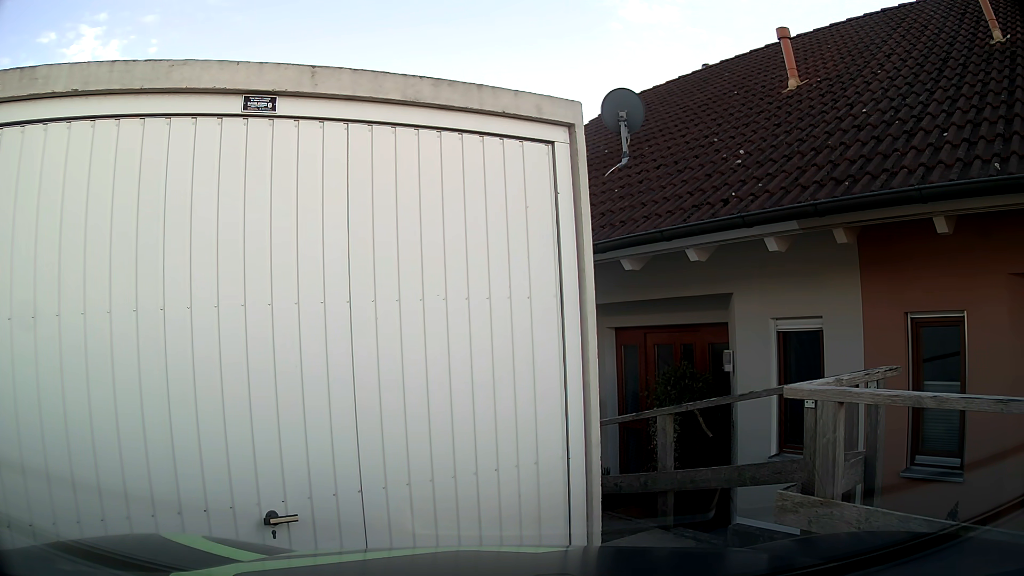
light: Day
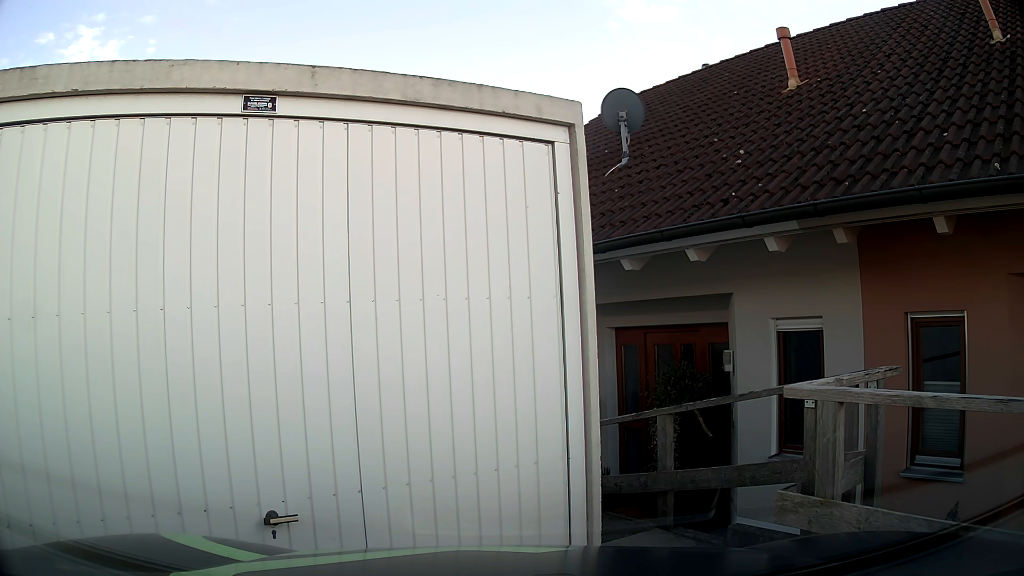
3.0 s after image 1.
(0.0, 0.0) m; 0°
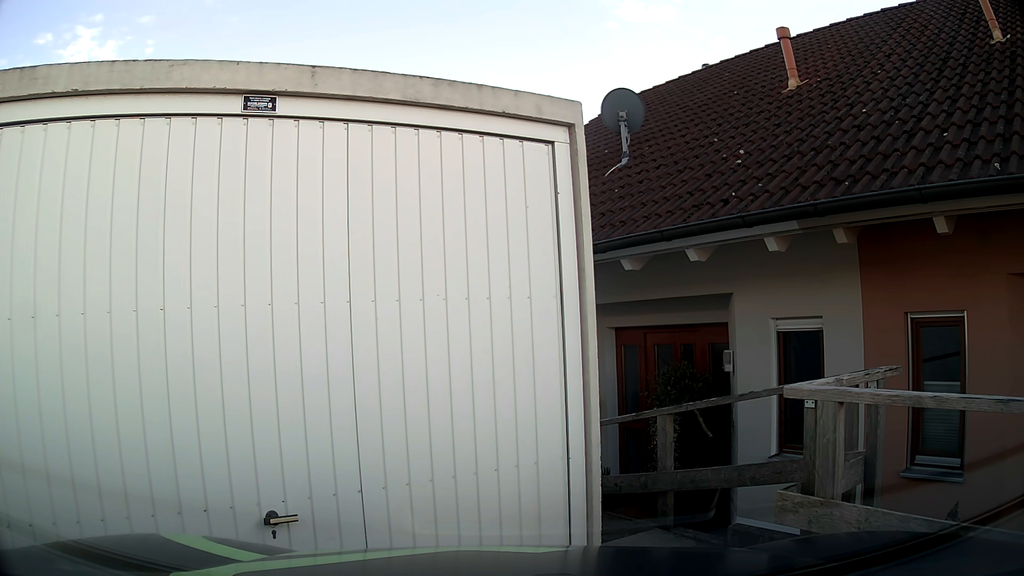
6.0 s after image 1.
(0.0, 0.0) m; 0°
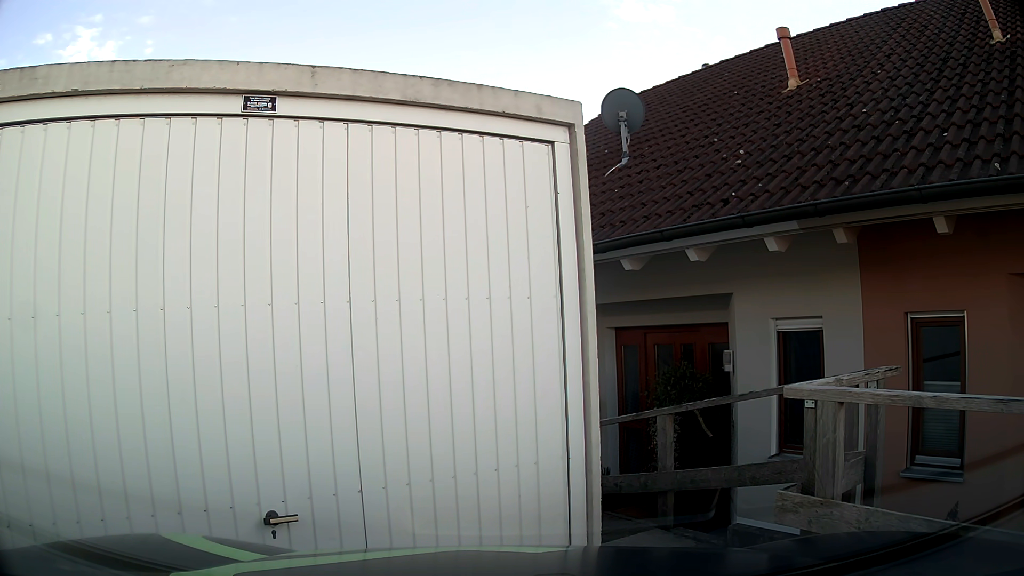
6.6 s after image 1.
(0.0, 0.0) m; 0°
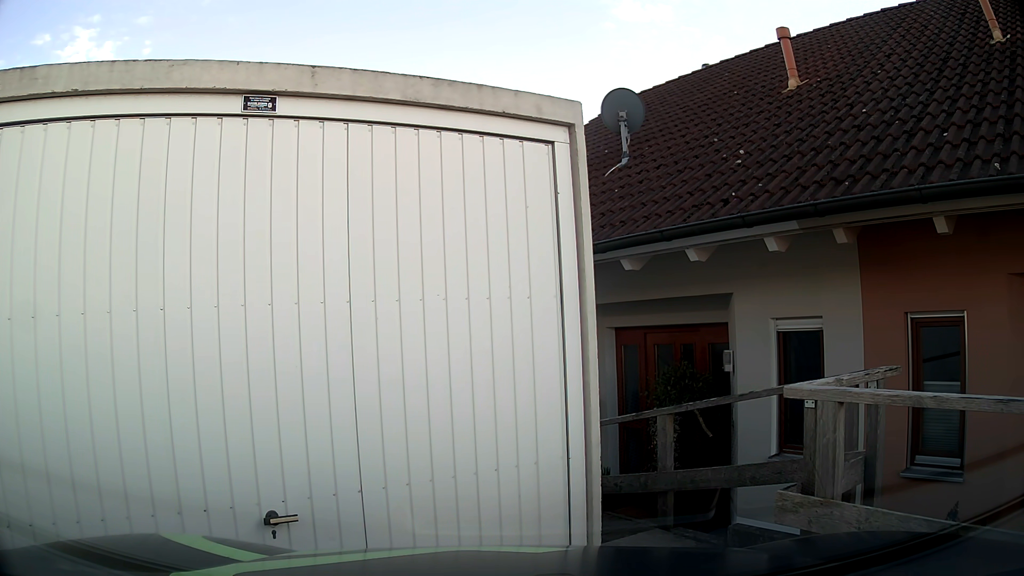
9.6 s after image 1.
(0.0, 0.0) m; 0°
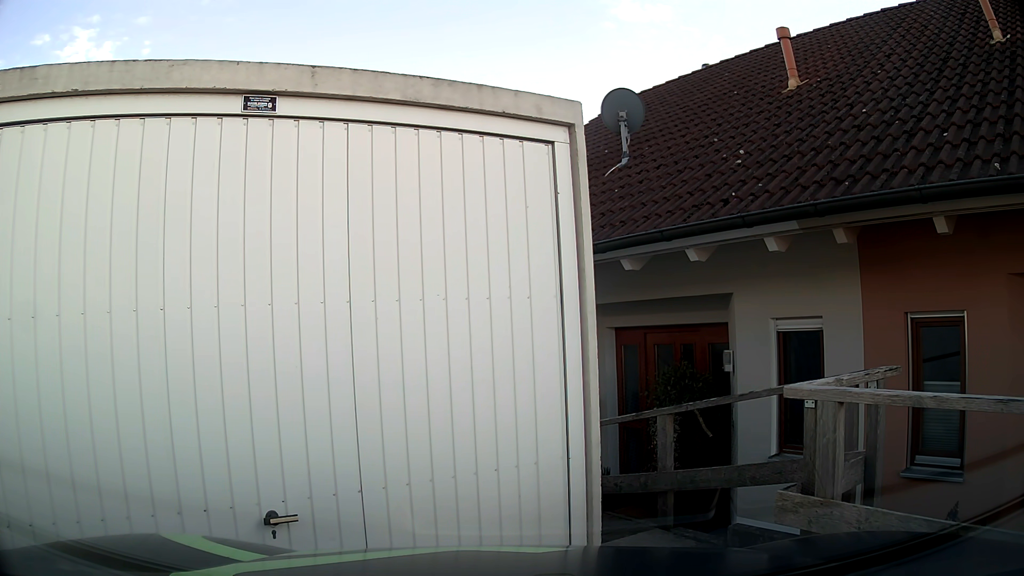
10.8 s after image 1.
(0.0, 0.0) m; 0°
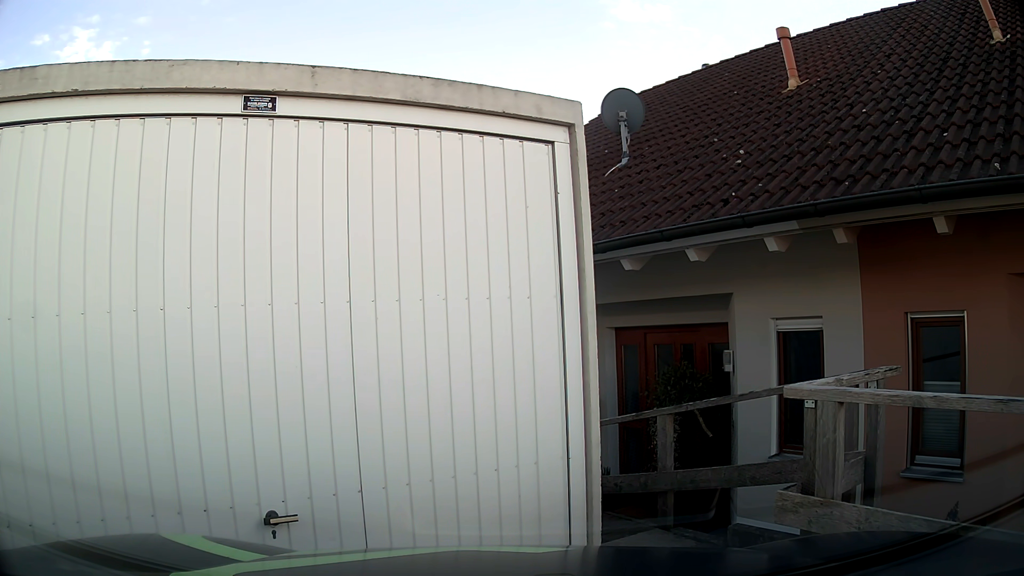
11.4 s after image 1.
(0.0, 0.0) m; 0°
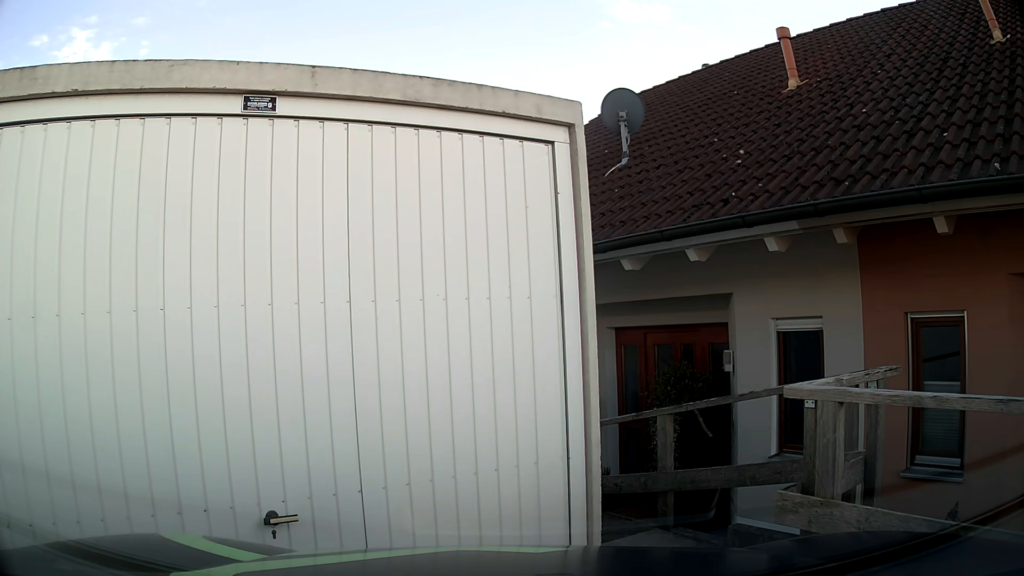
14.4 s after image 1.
(0.0, 0.0) m; 0°
